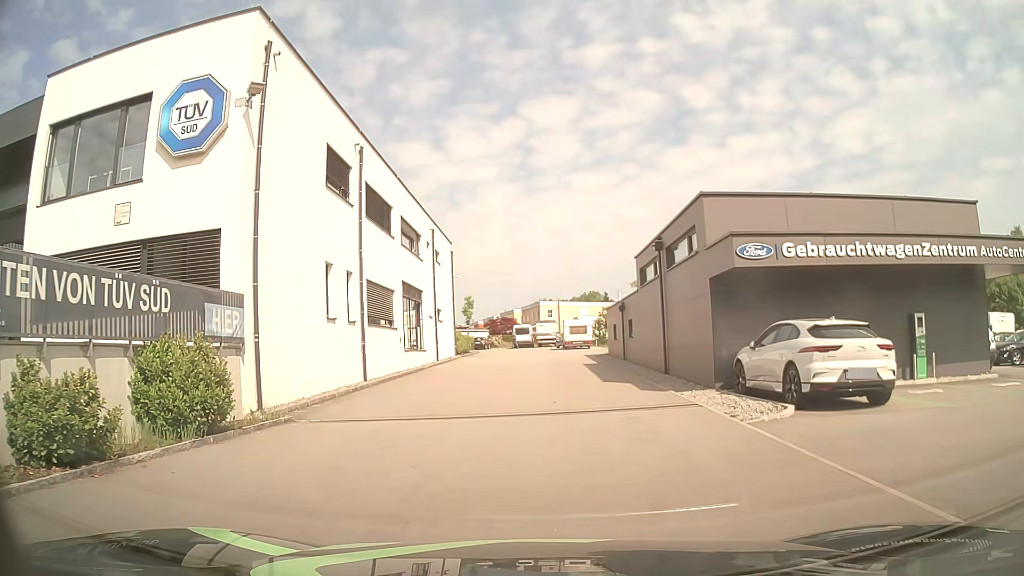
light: Day
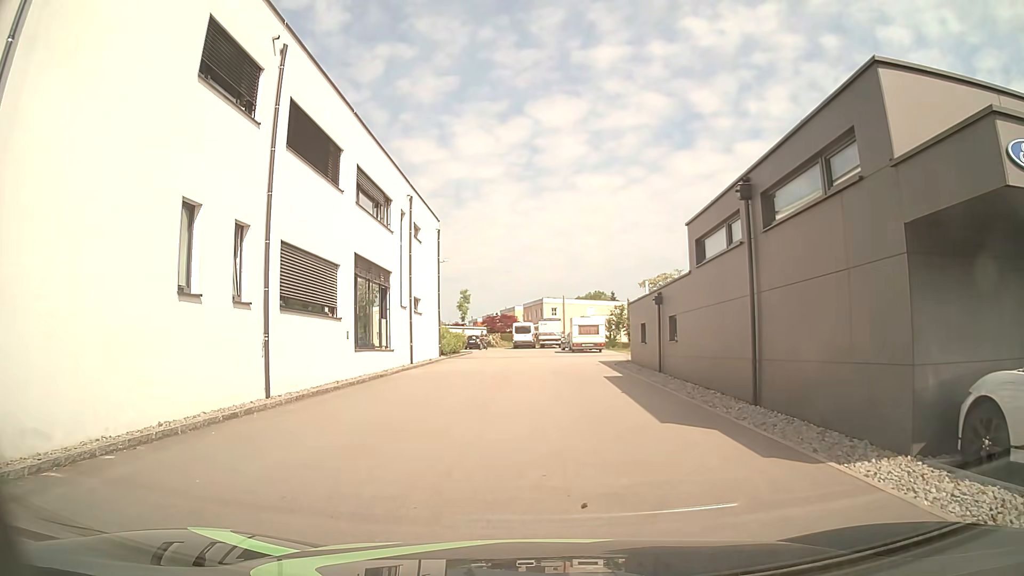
(+0.2, +8.5) m; +1°
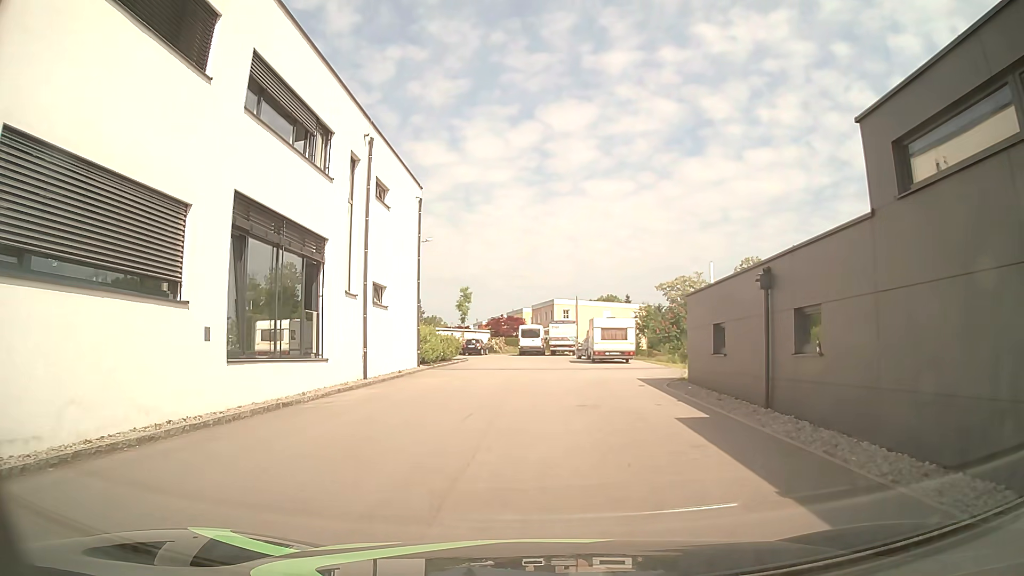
(0.0, +9.6) m; +1°
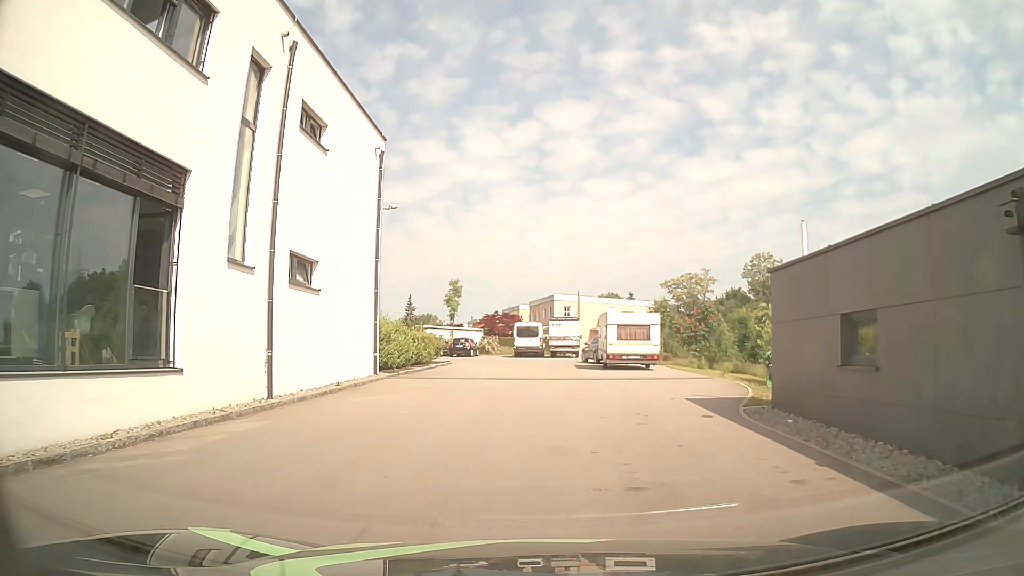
(-0.1, +7.4) m; -1°
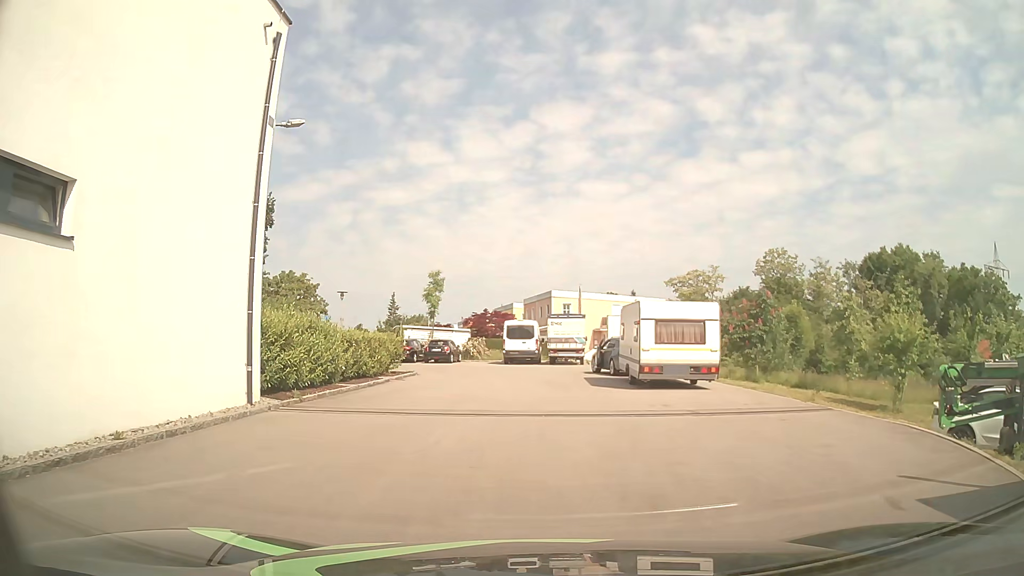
(+0.1, +9.5) m; +1°
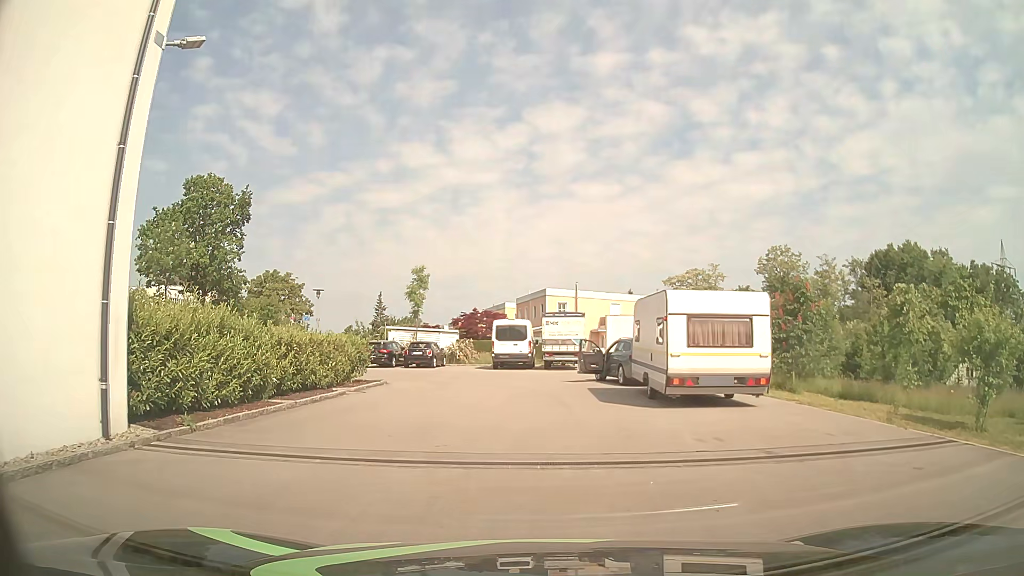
(0.0, +4.5) m; +1°
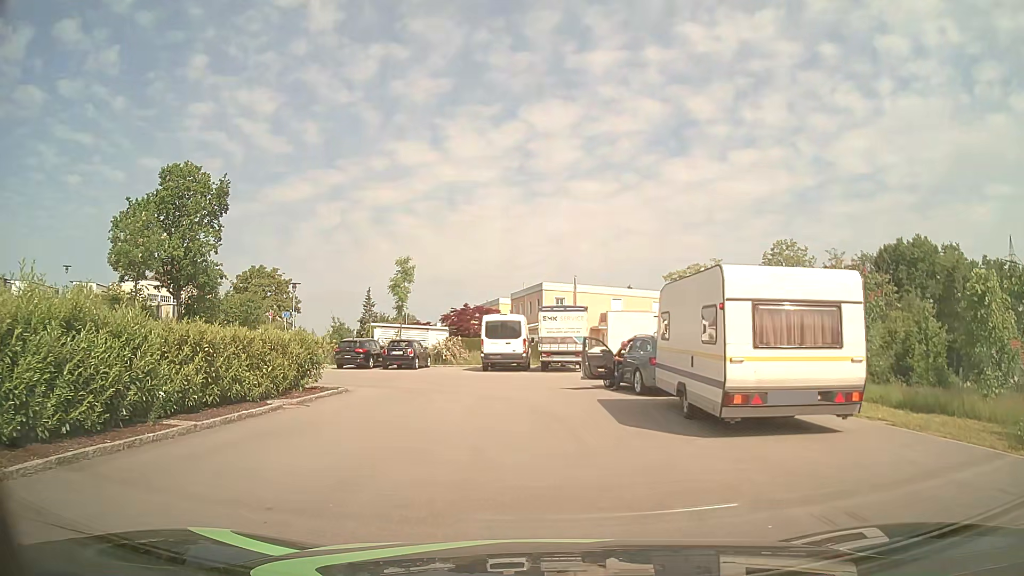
(-0.1, +4.3) m; 0°
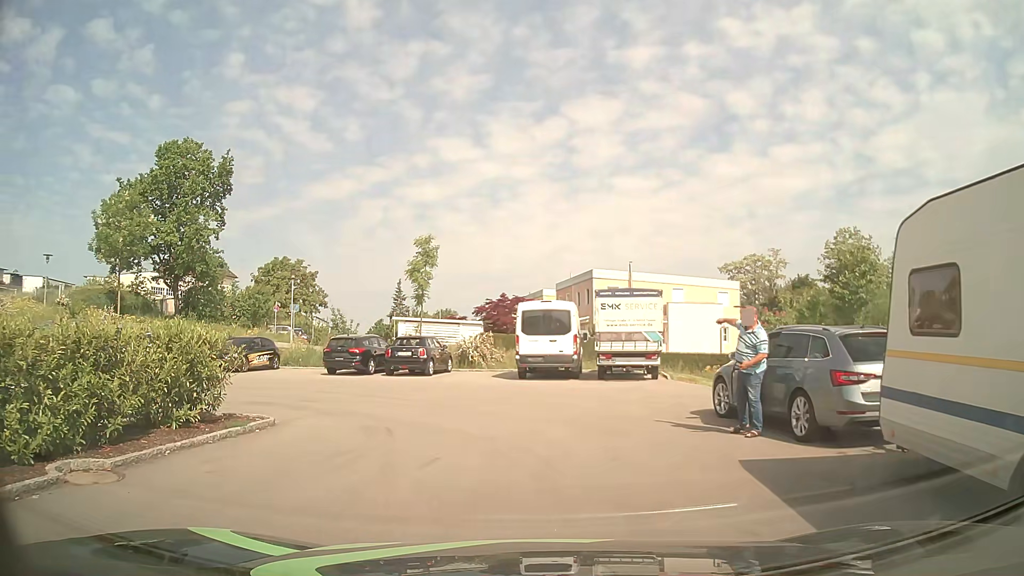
(-0.2, +8.0) m; -4°
